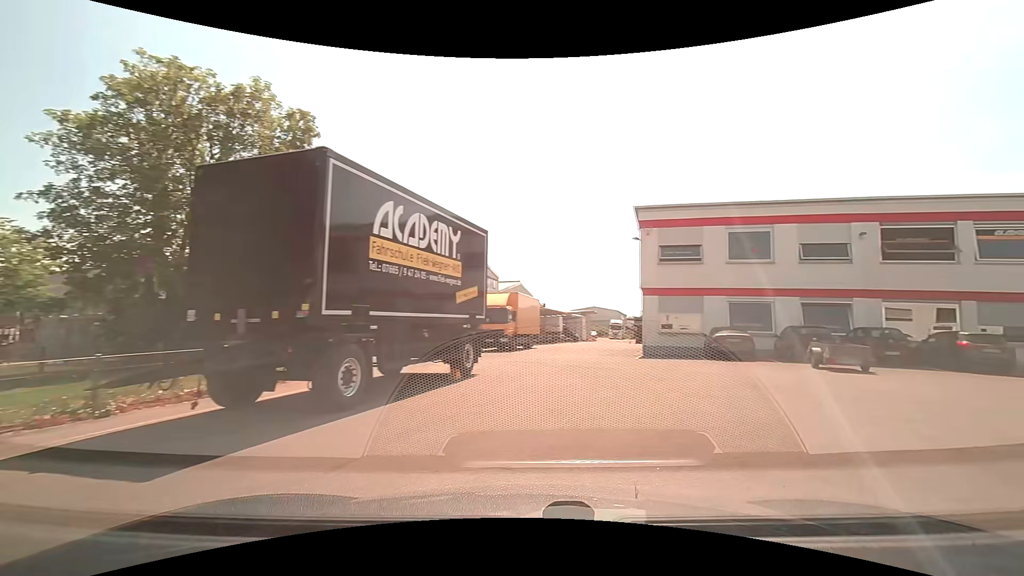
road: unclassified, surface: asphalt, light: Day
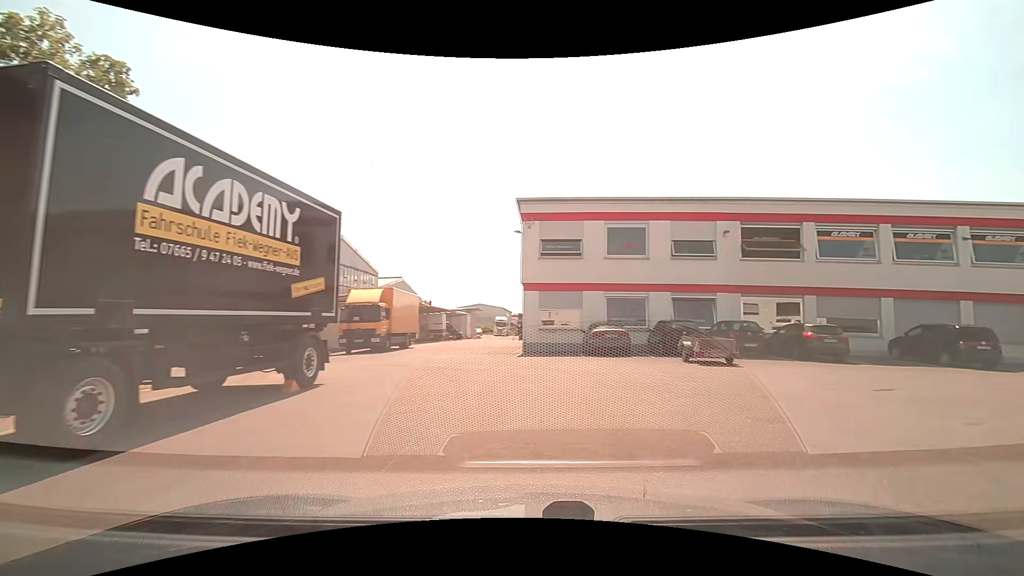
(+0.1, +1.8) m; +12°
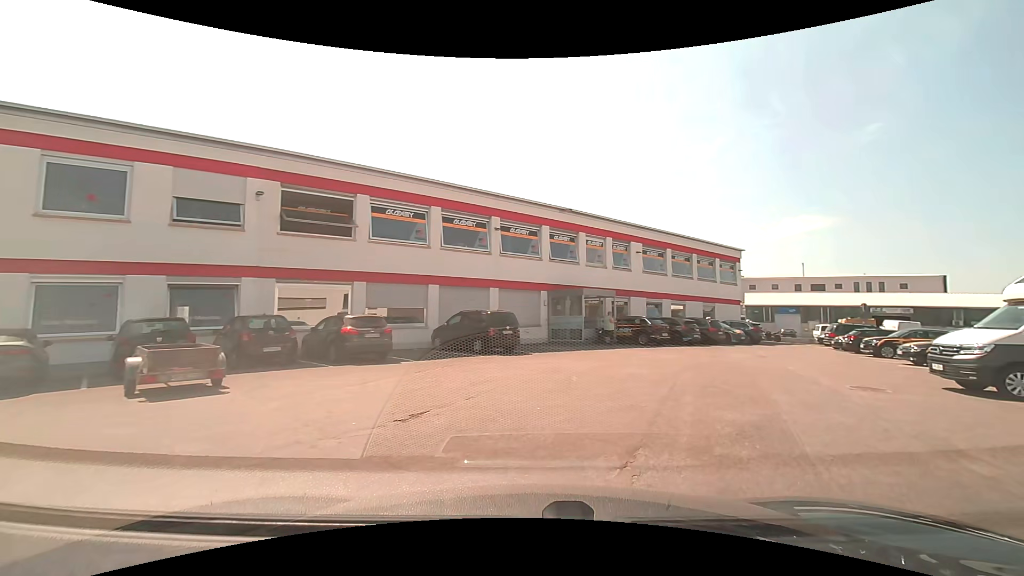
(+2.6, +6.5) m; +44°
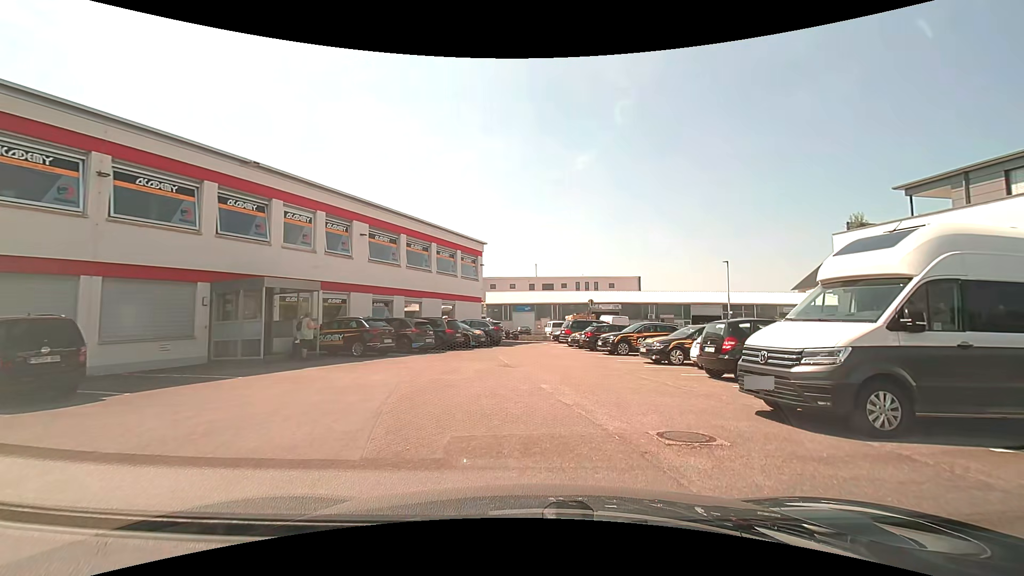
(+1.9, +7.3) m; +27°
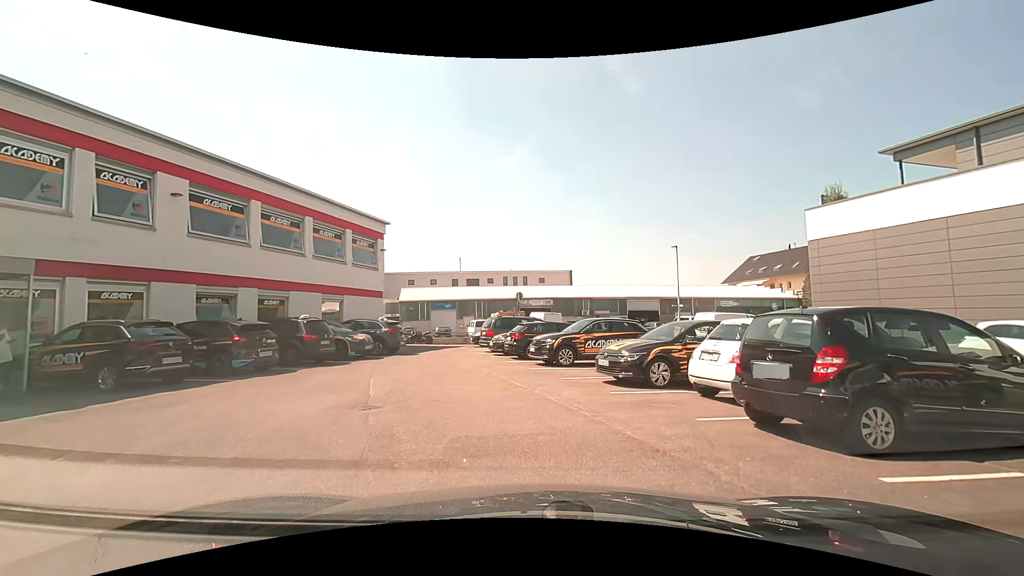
(+0.5, +7.5) m; +5°
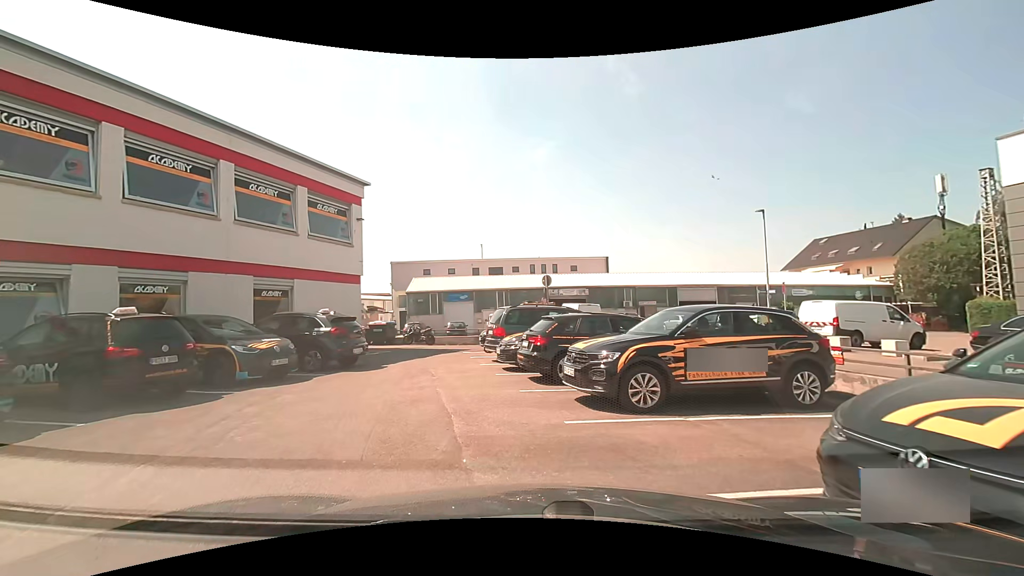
(+0.4, +8.5) m; -2°
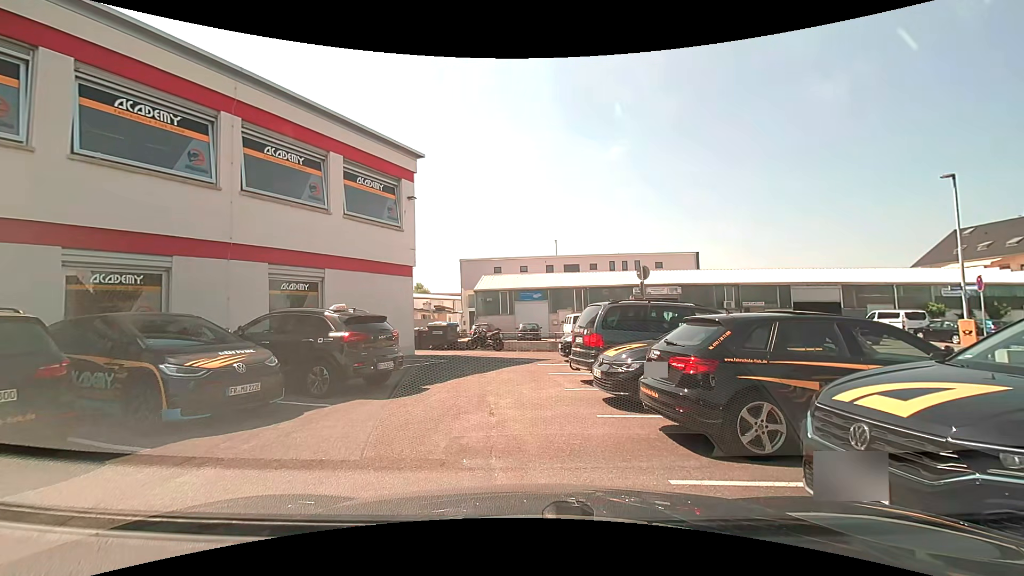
(-0.3, +4.6) m; -5°
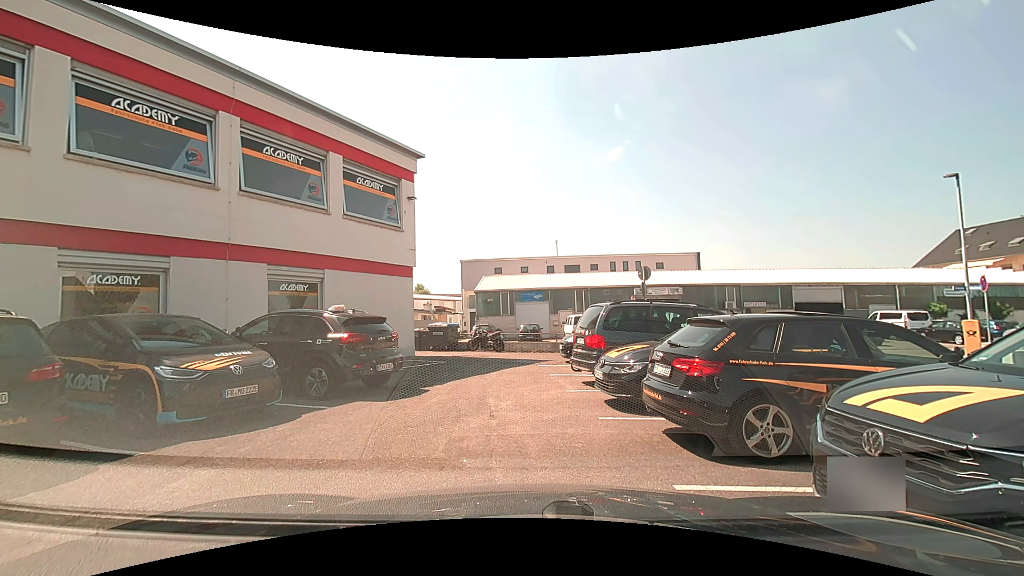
(0.0, +0.2) m; 0°
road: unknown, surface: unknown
